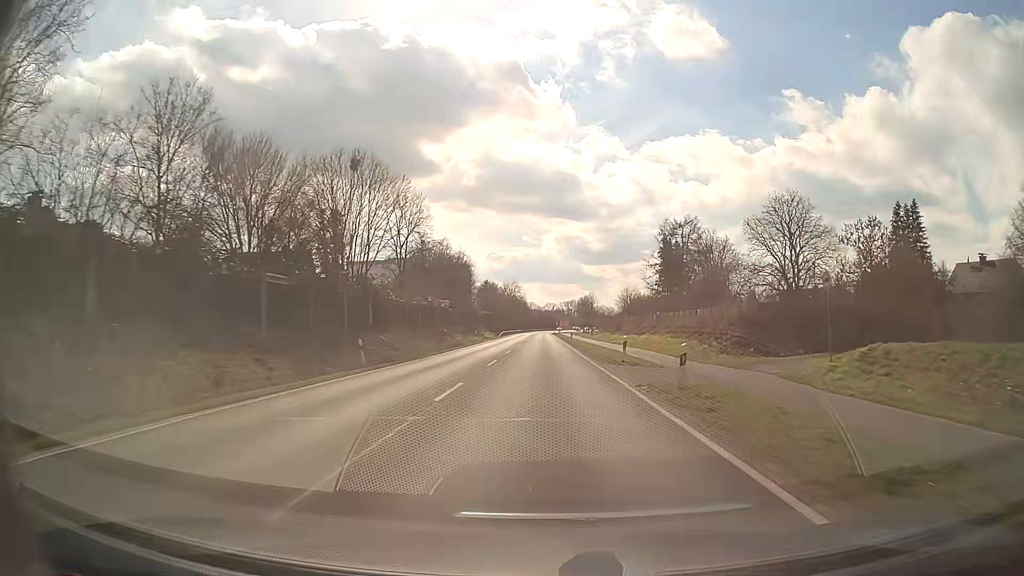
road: primary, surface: asphalt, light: Day
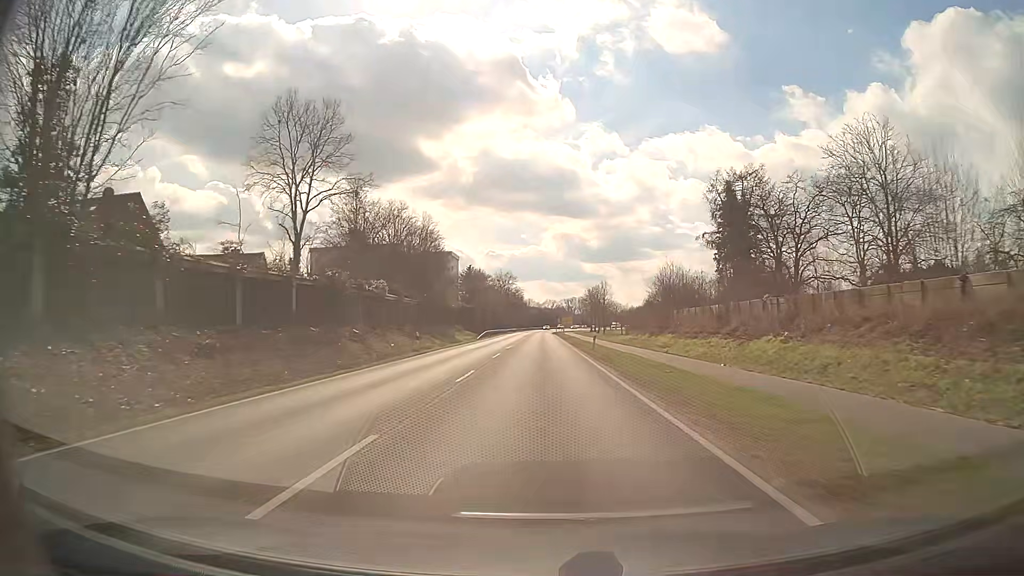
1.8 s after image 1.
(0.0, +32.3) m; 0°
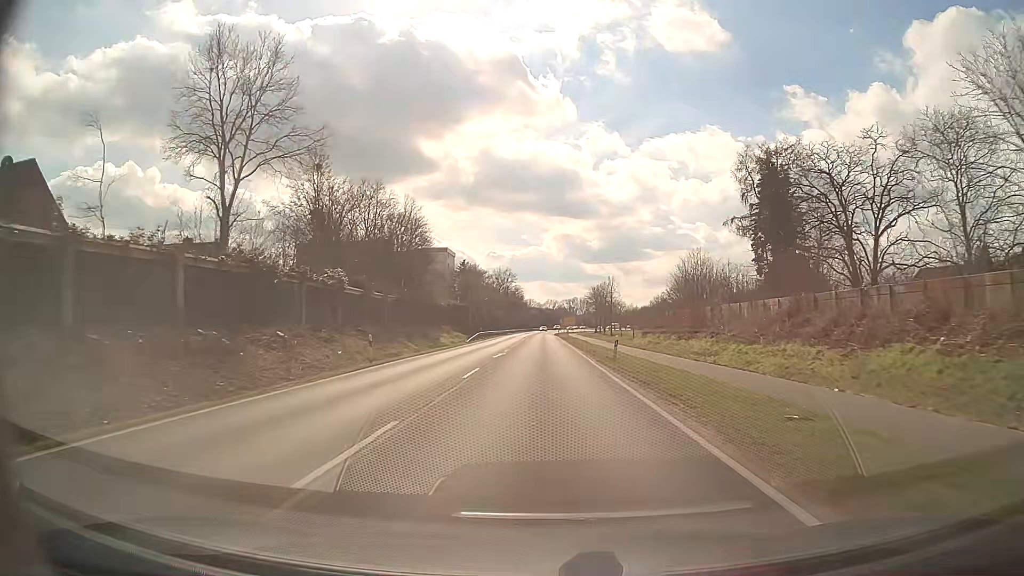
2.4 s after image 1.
(0.0, +10.8) m; 0°
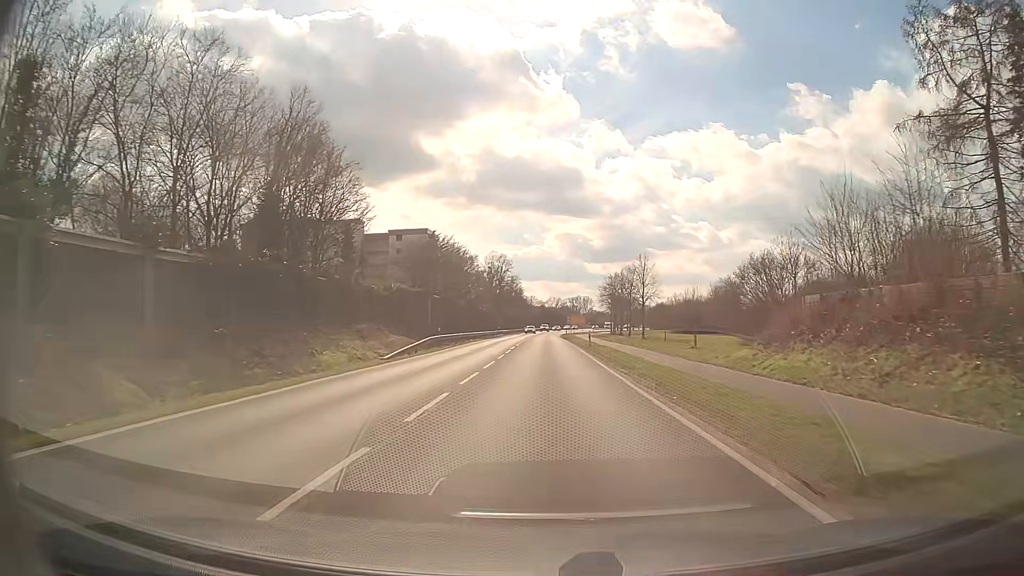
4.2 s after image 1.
(-0.1, +32.3) m; 0°
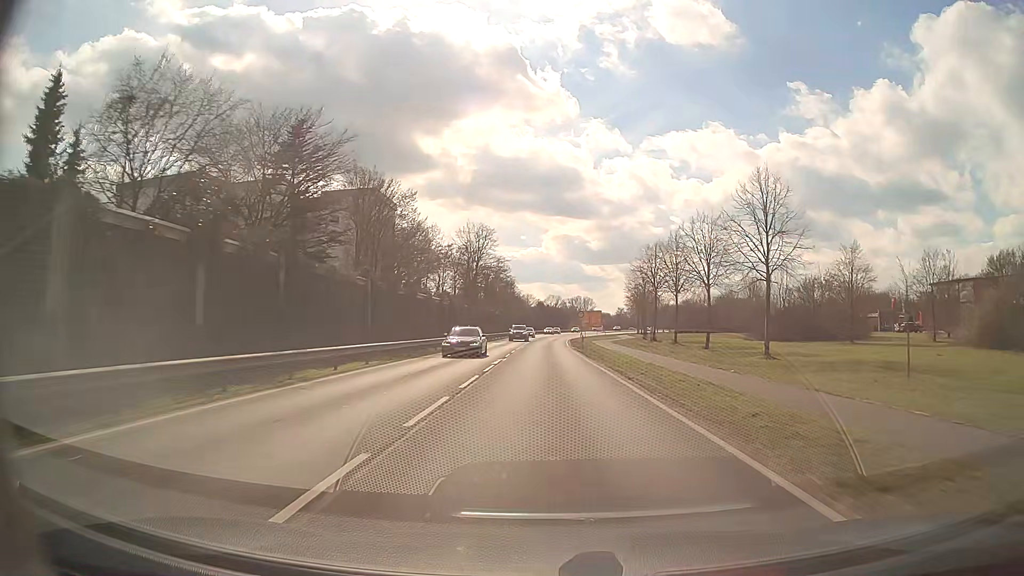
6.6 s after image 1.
(0.0, +43.0) m; 0°
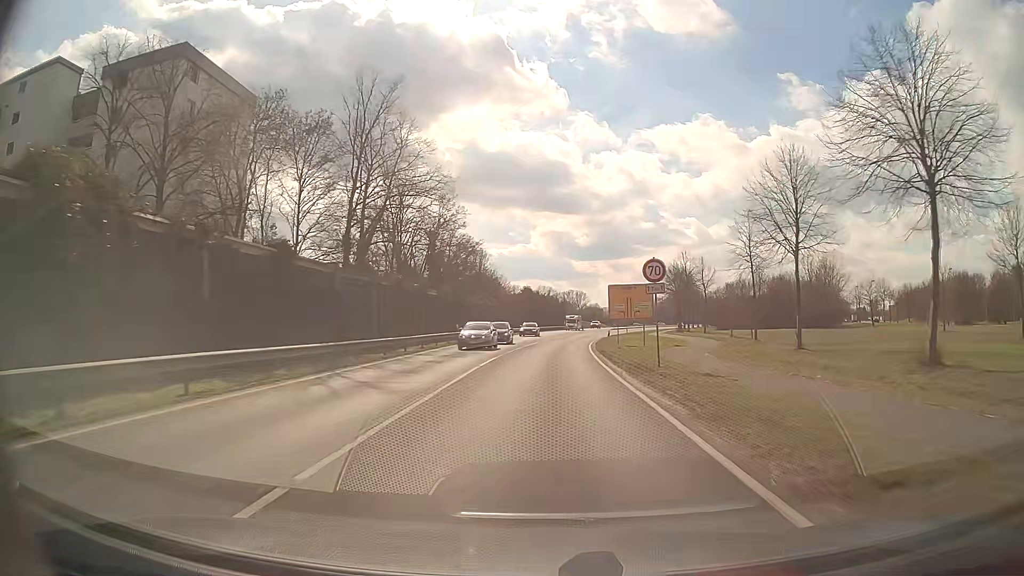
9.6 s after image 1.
(+0.2, +53.7) m; +1°
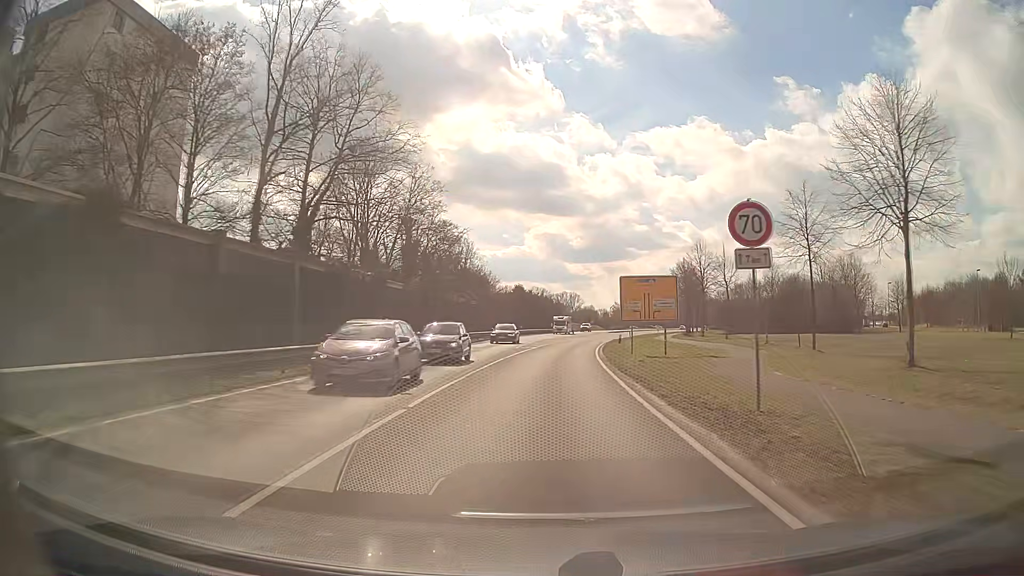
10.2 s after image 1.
(0.0, +10.7) m; +1°
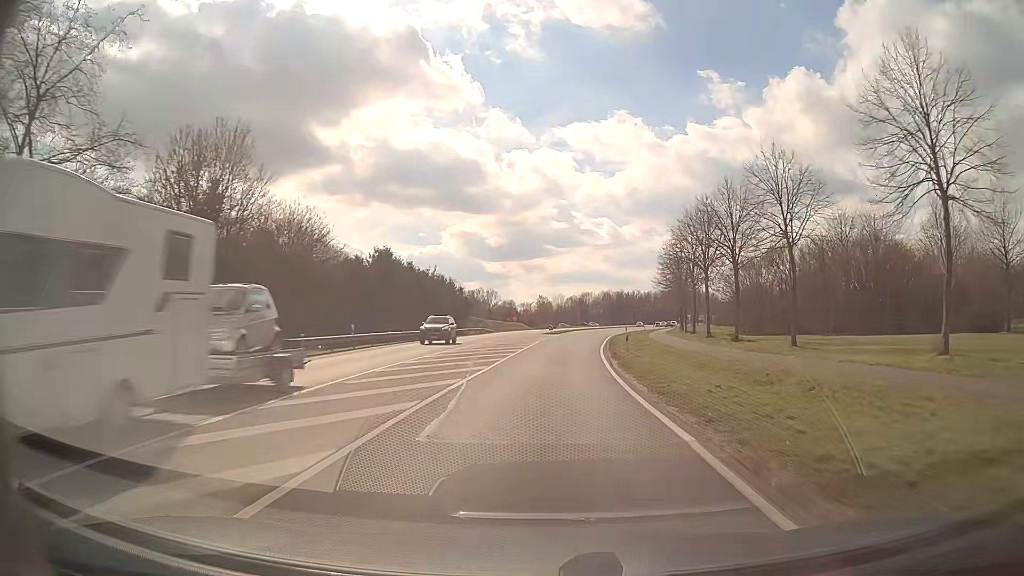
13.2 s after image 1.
(+2.7, +53.5) m; +7°
(0, +10) (+1, +20) (+1, +30) (+2, +40) (+3, +50) (+4, +60) (+5, +70) (+7, +80) (+8, +90) (+10, +99) m
